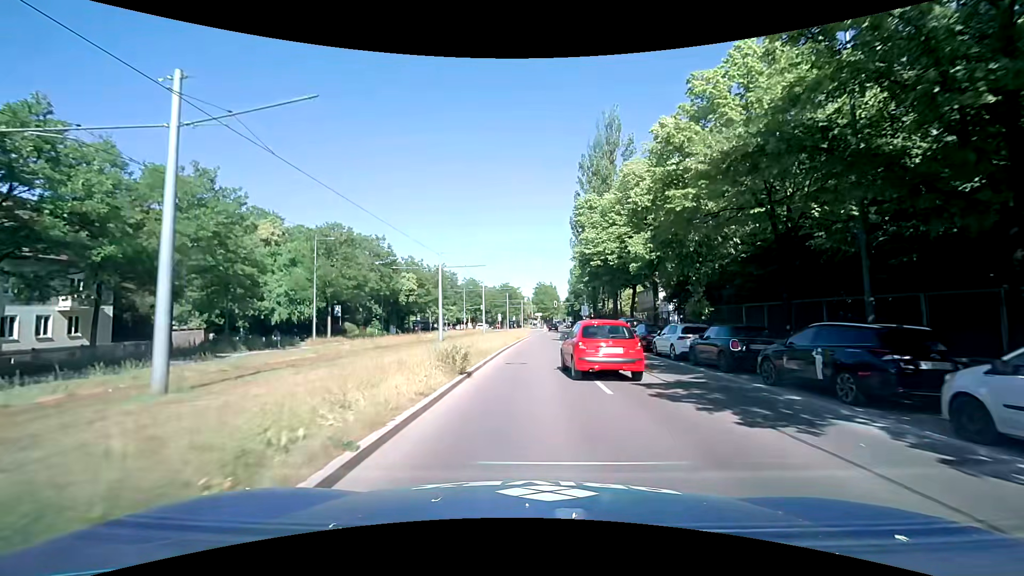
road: secondary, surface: asphalt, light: Day
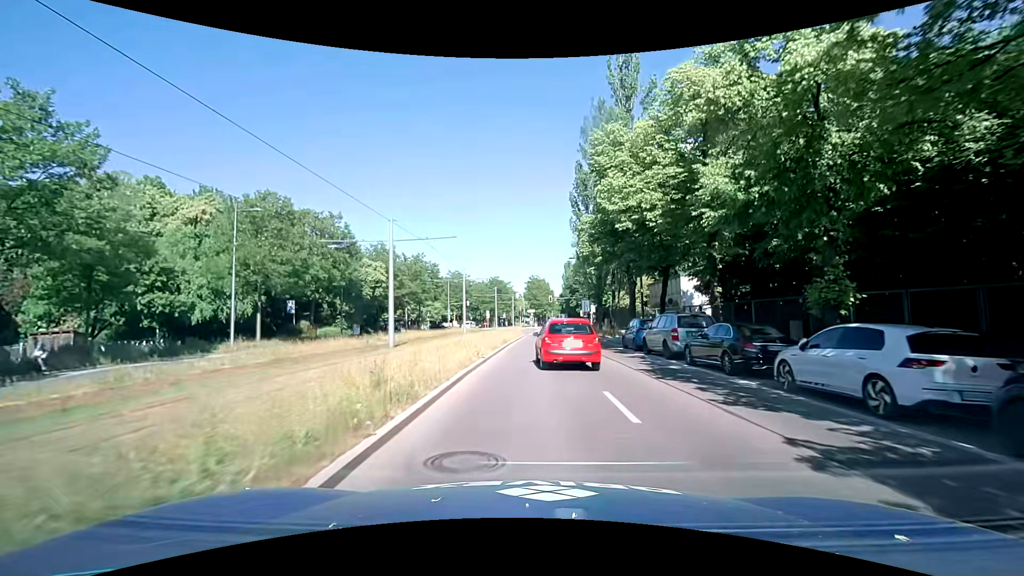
(0.0, +12.0) m; +1°
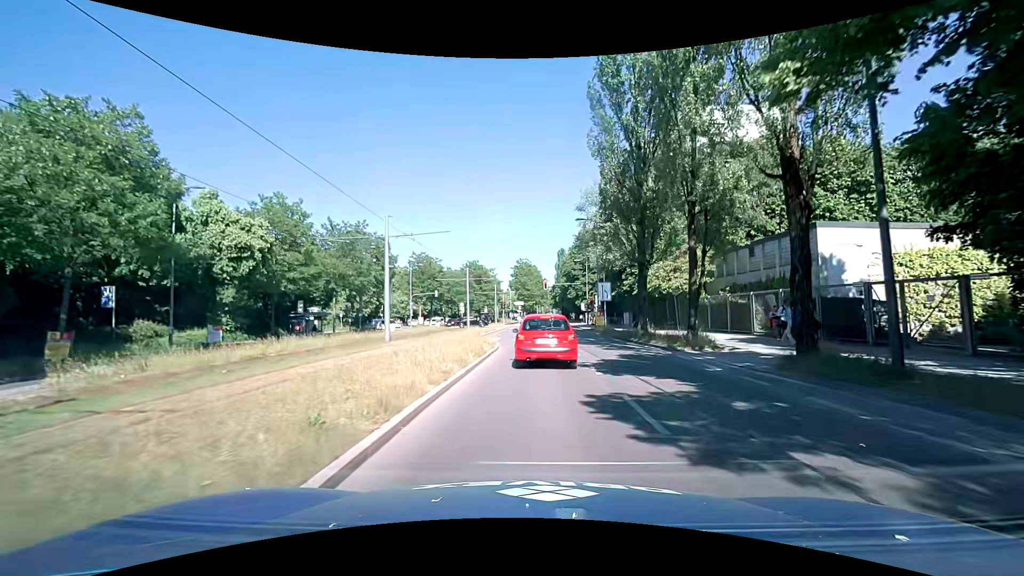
(+0.4, +24.9) m; +1°
(0, +10) (0, +20) (+1, +30) (+1, +40) (+2, +50) (+2, +60) (+2, +70) (+2, +80) (+3, +90) (+3, +100) m
